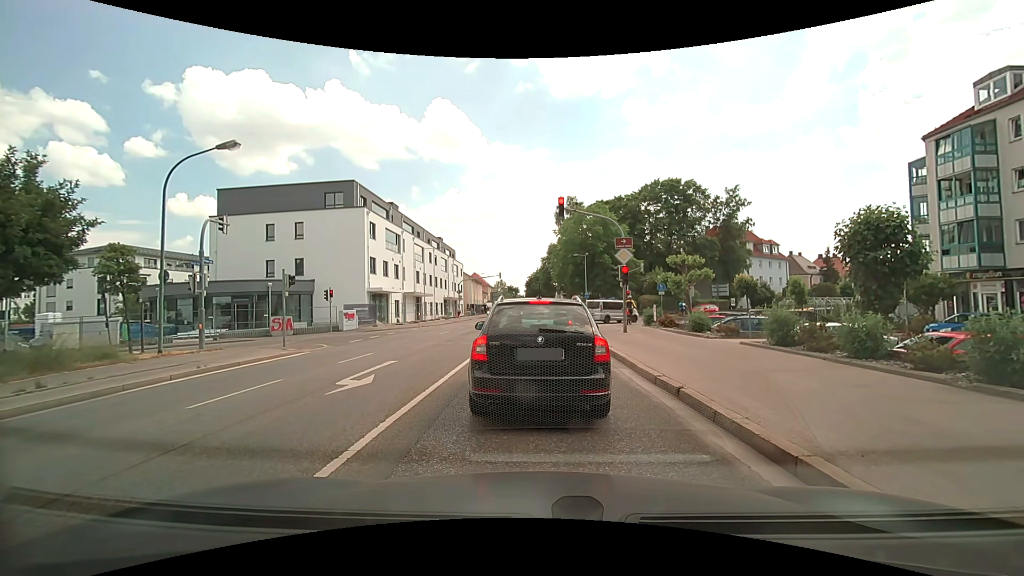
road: secondary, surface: asphalt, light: Day
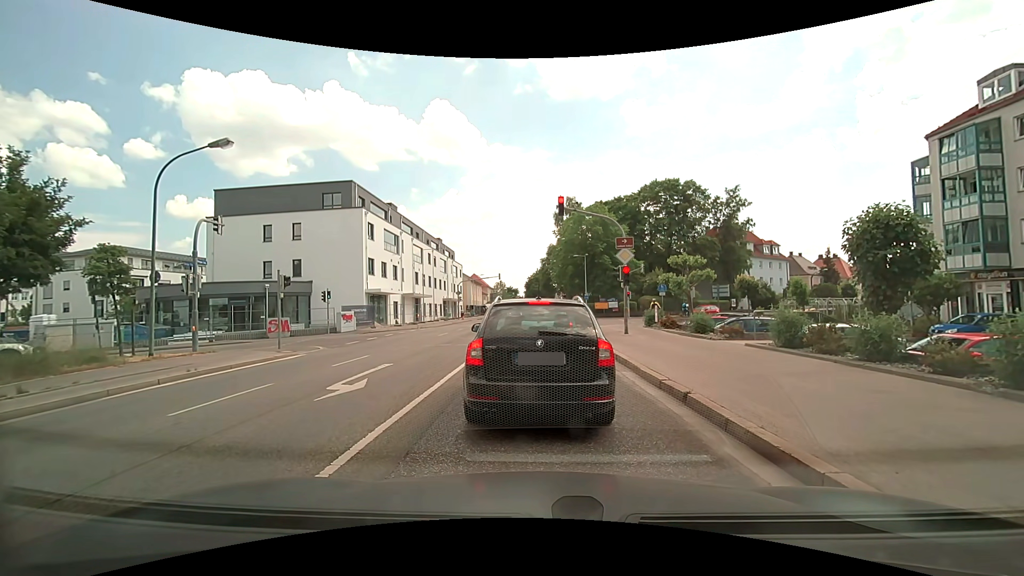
(0.0, +0.4) m; 0°
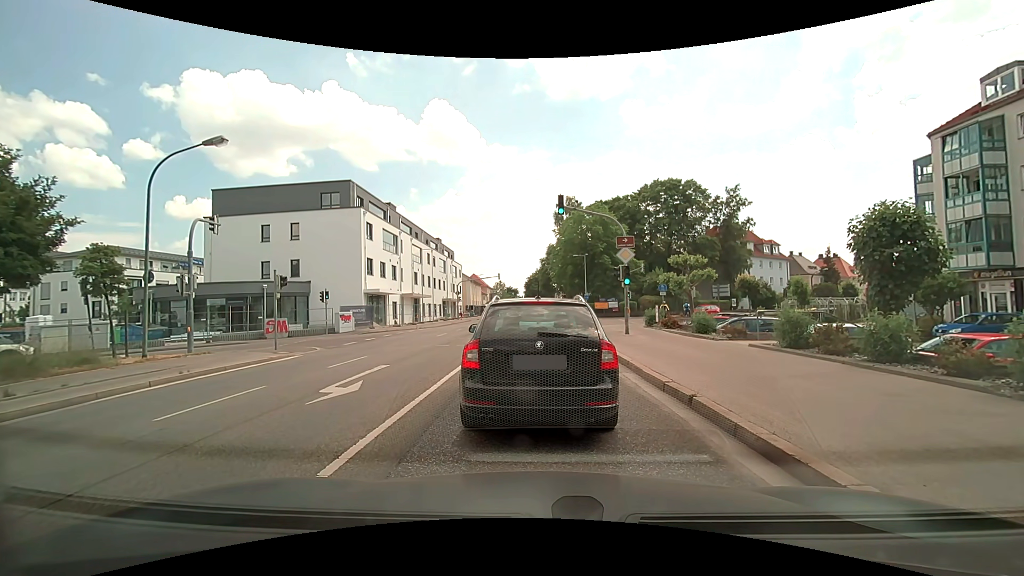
(0.0, +0.3) m; 0°
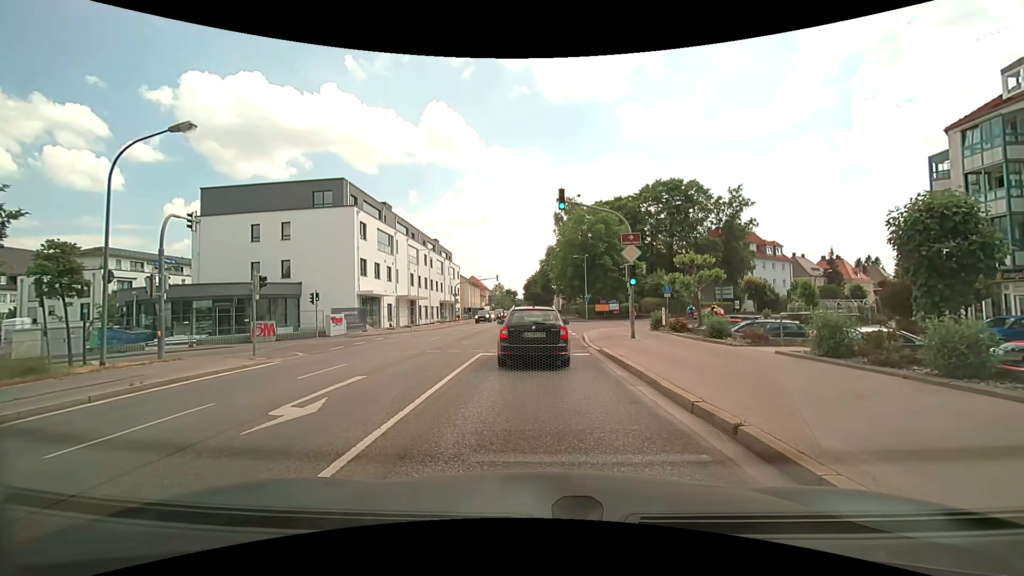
(0.0, +1.6) m; +2°
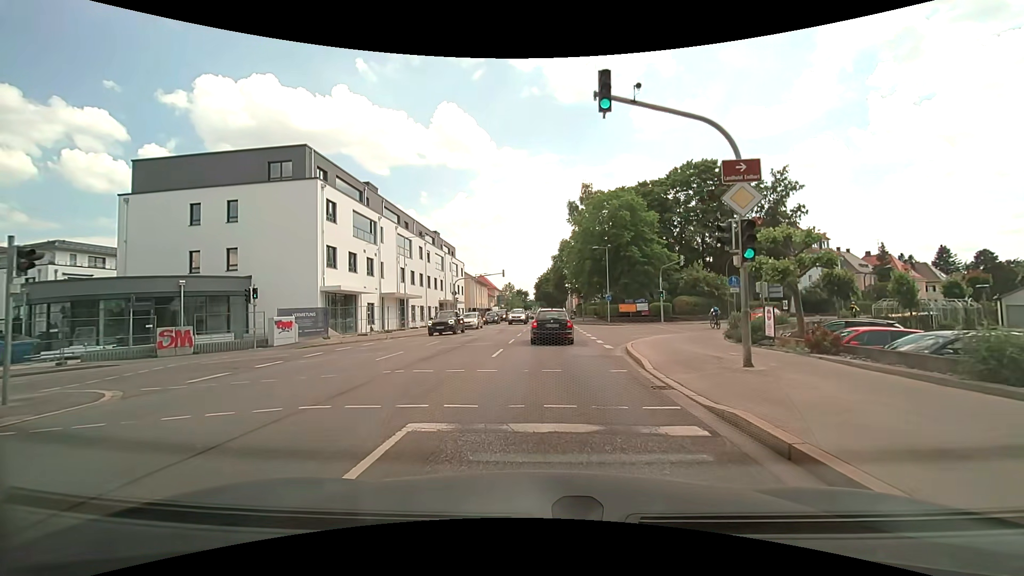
(-0.4, +10.2) m; -3°
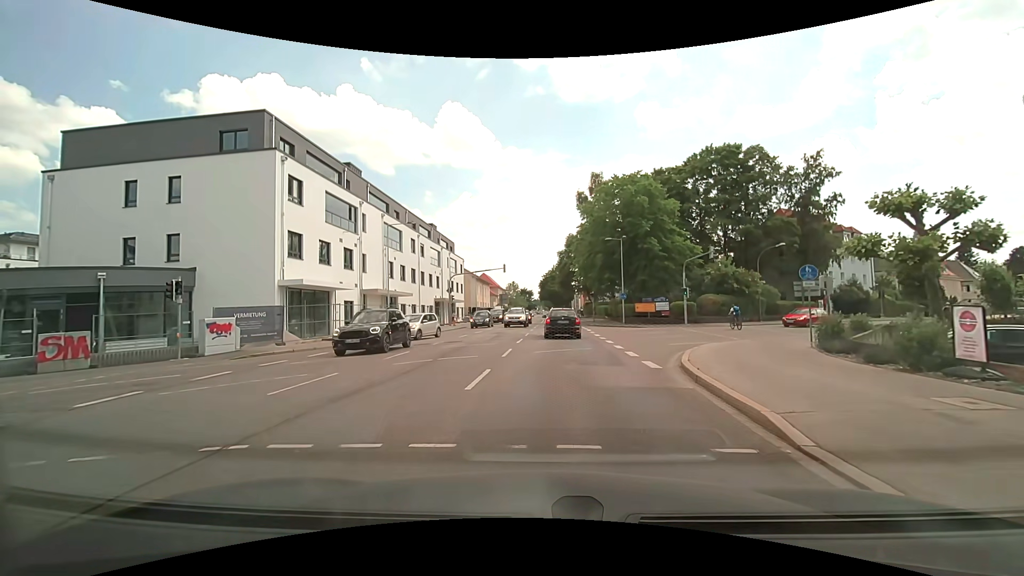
(0.0, +6.4) m; -1°
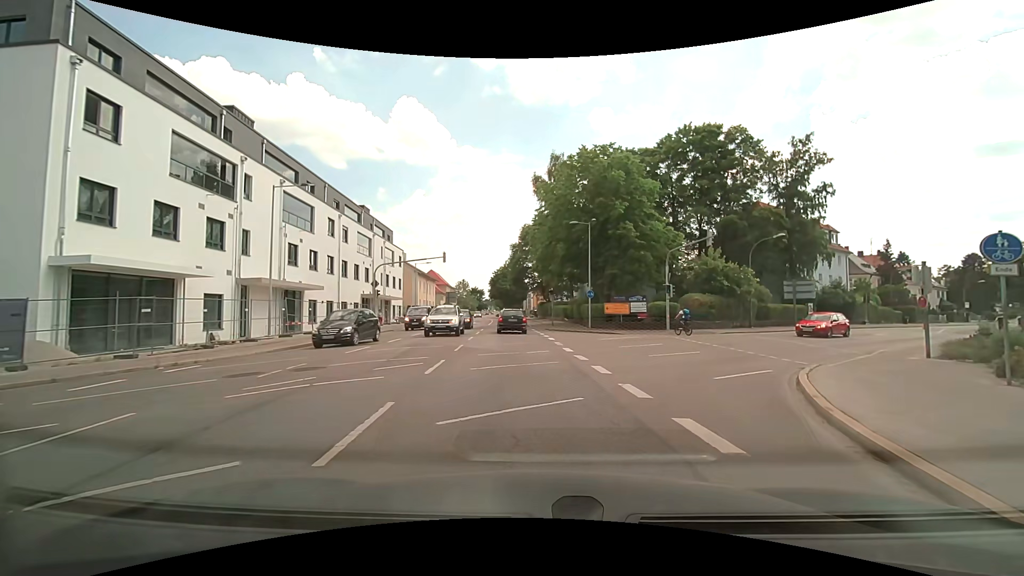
(+0.4, +10.2) m; +6°
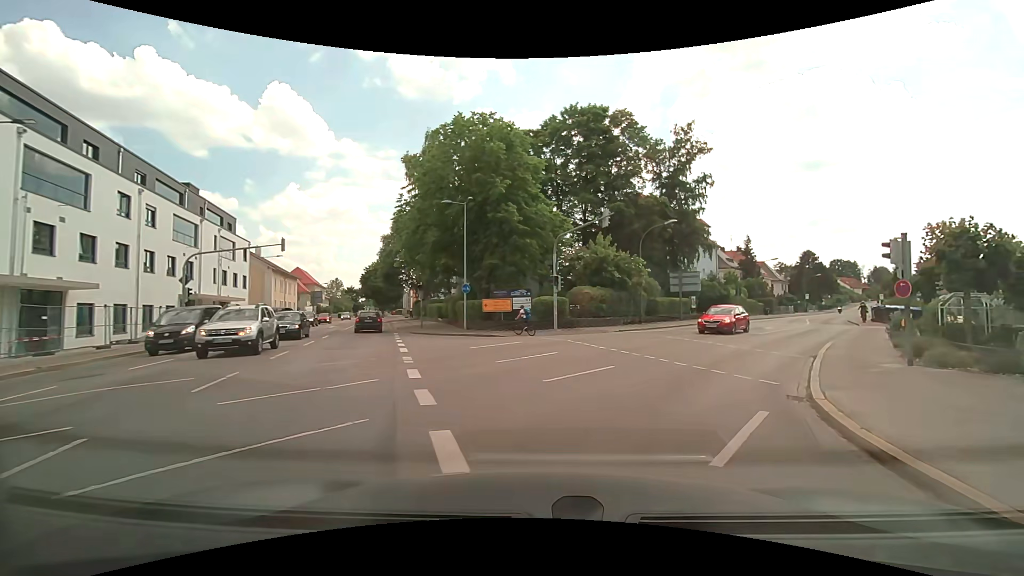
(+0.8, +7.0) m; +13°
(+2, +10) (+7, +18) (+12, +27) (+18, +35) (+23, +44) (+28, +52) (+33, +61) (+39, +69) (+44, +77) (+50, +86) m
